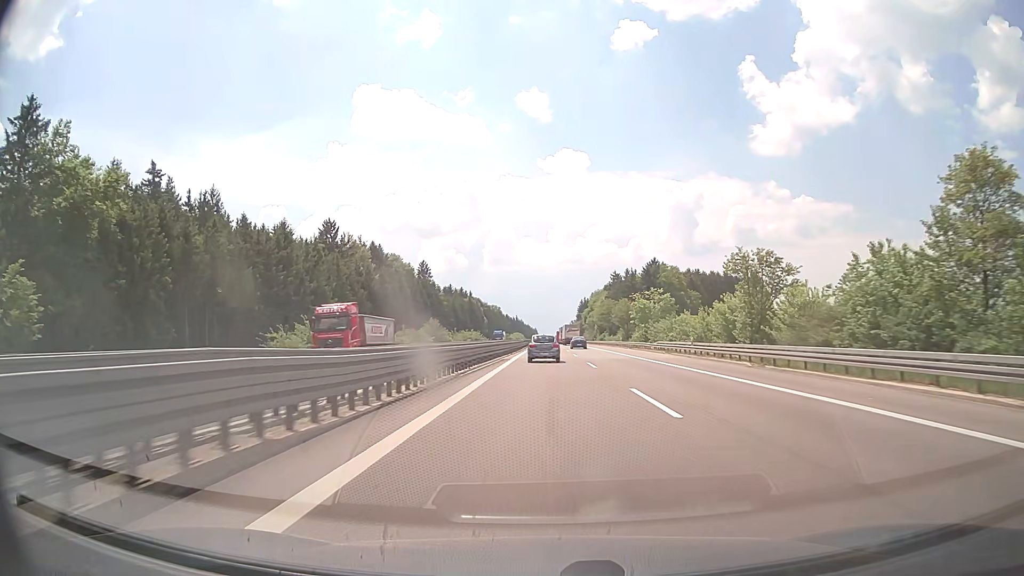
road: motorway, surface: concrete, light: Day
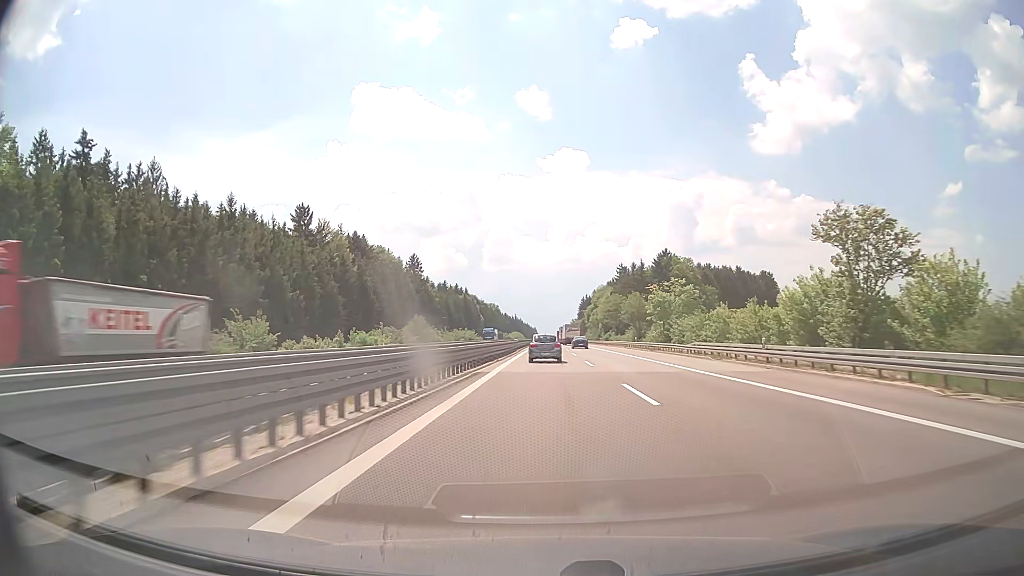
(0.0, +16.0) m; 0°
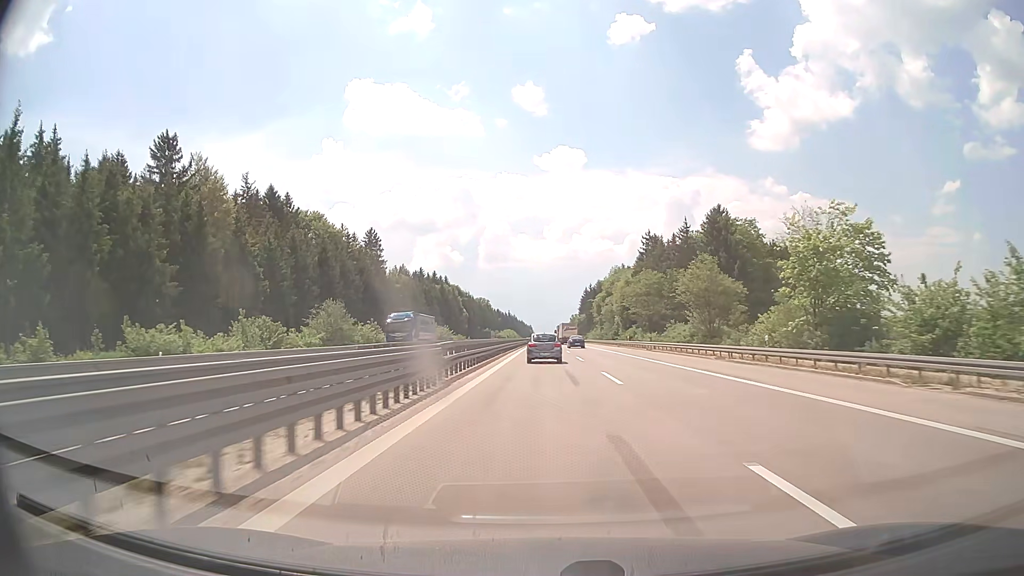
(+0.1, +48.4) m; 0°
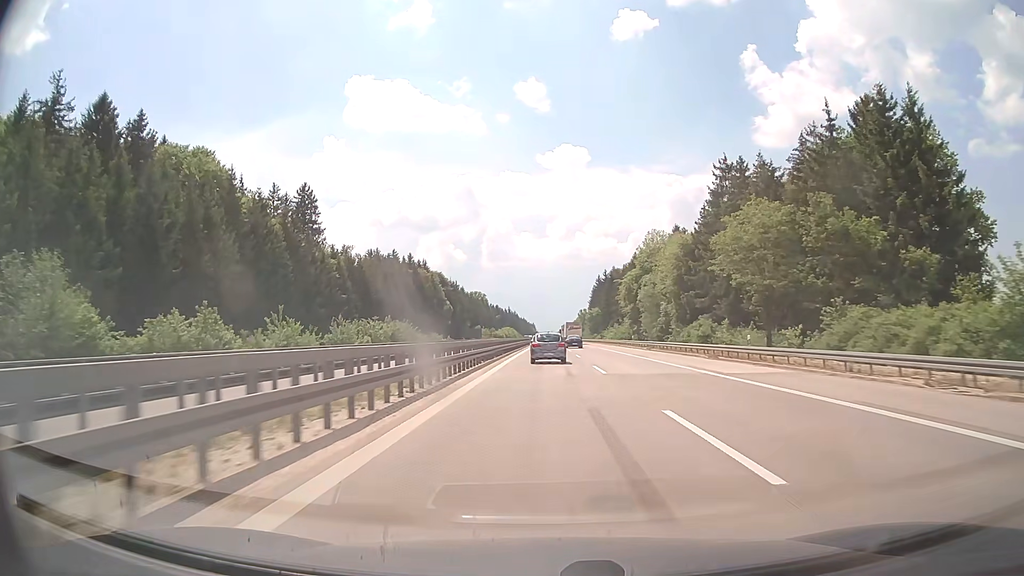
(0.0, +48.8) m; 0°
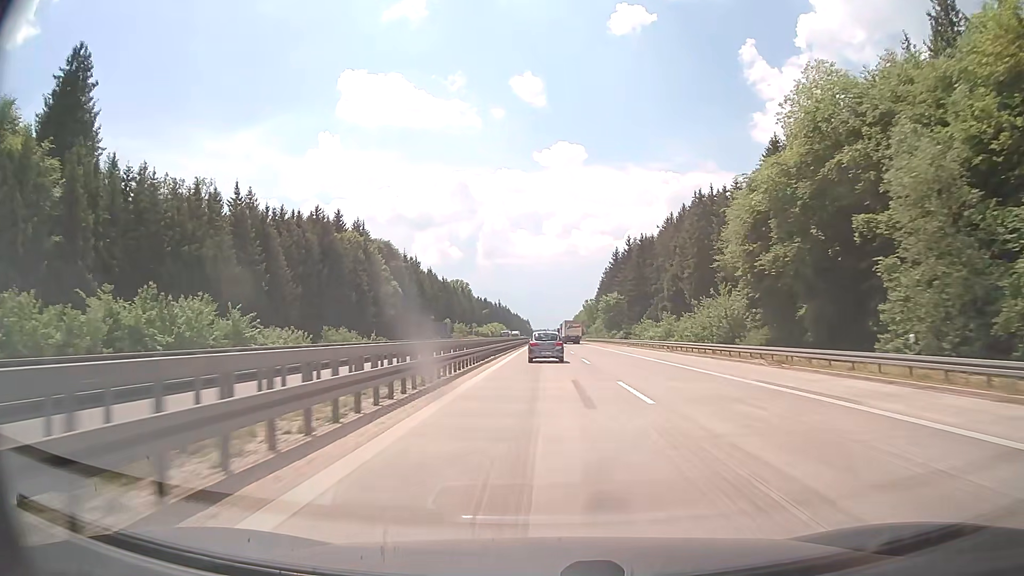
(+0.2, +64.6) m; 0°
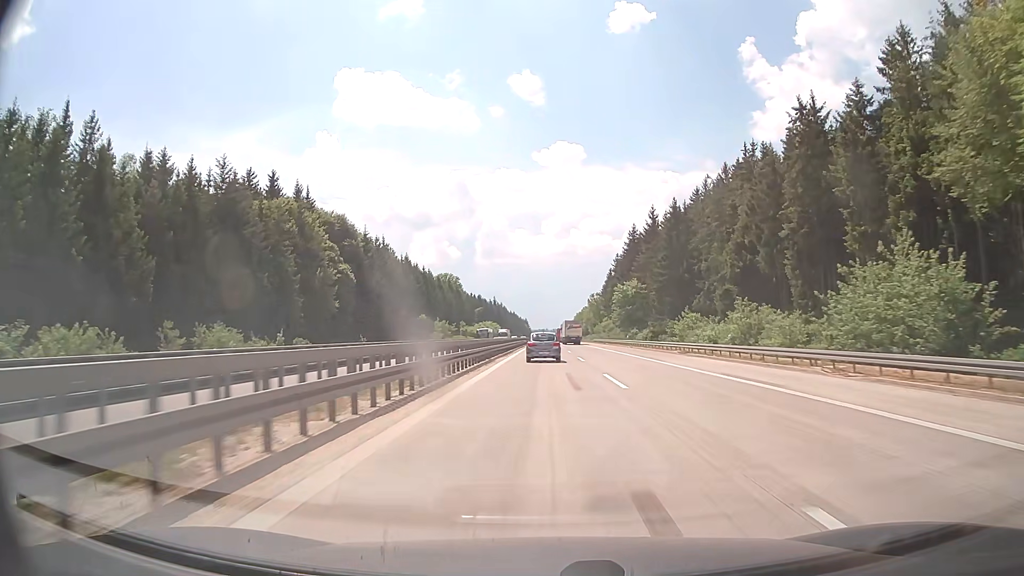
(0.0, +32.1) m; 0°
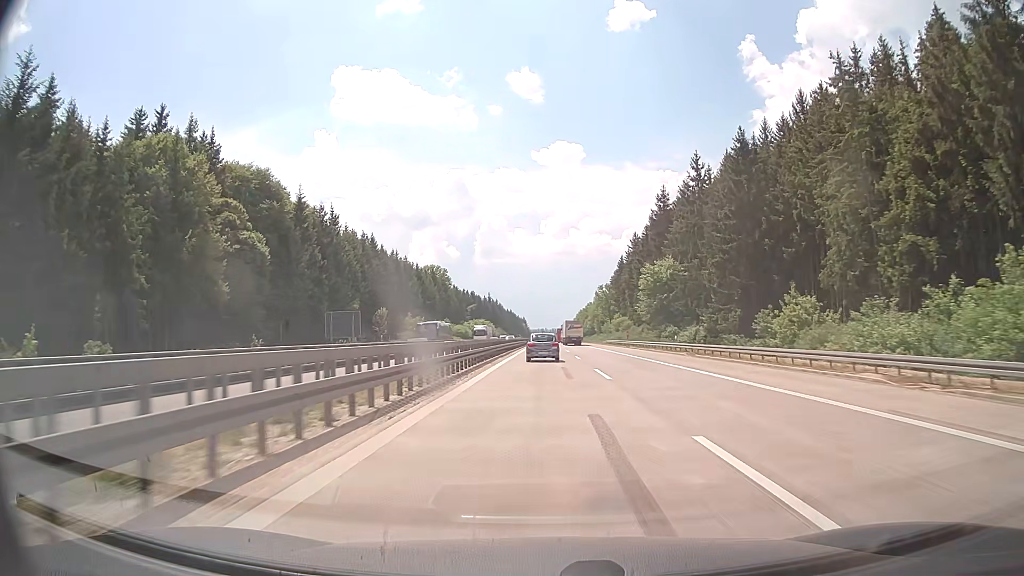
(0.0, +32.1) m; 0°
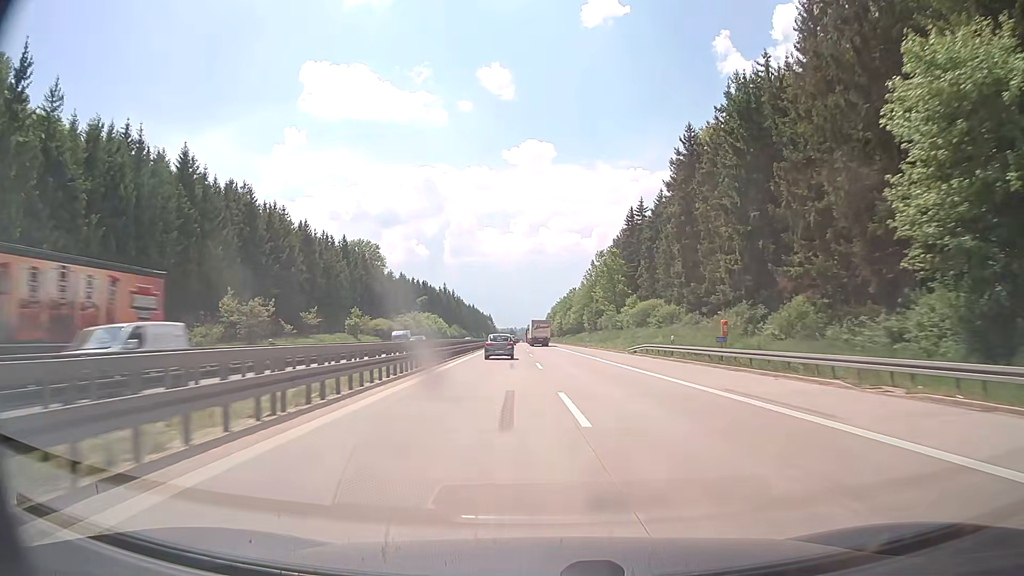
(+1.0, +64.9) m; +3°
(0, +10) (0, +20) (0, +30) (0, +40) (0, +50) (0, +60) (0, +70) (-1, +80) (-1, +90) (-1, +100) m
